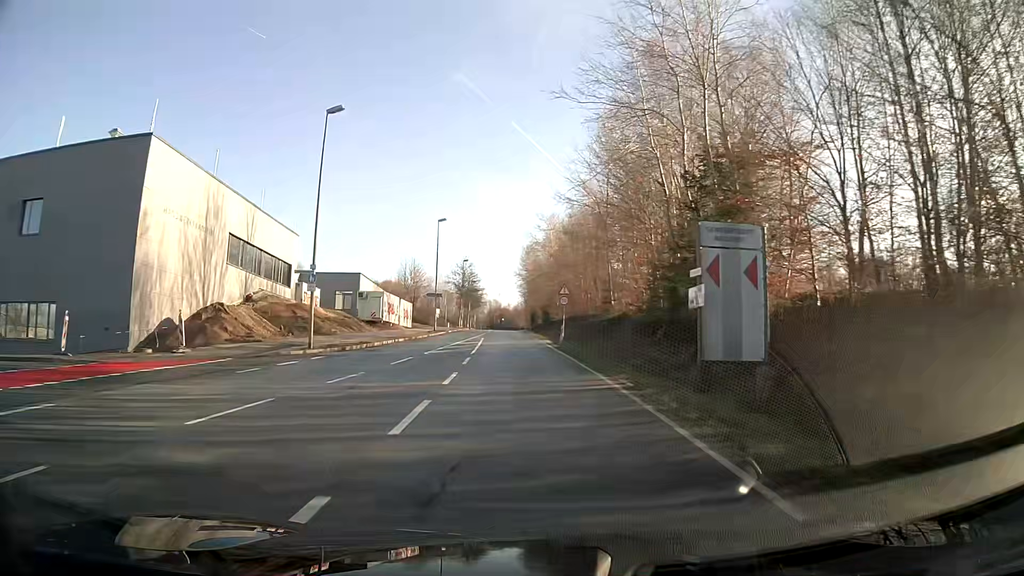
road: secondary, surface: asphalt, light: Day
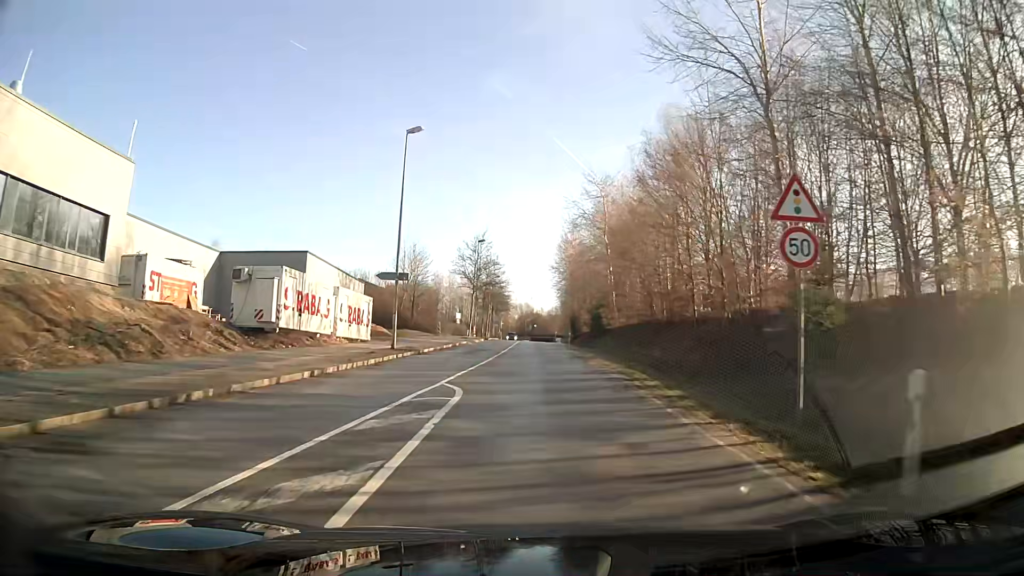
(-0.9, +31.6) m; -2°
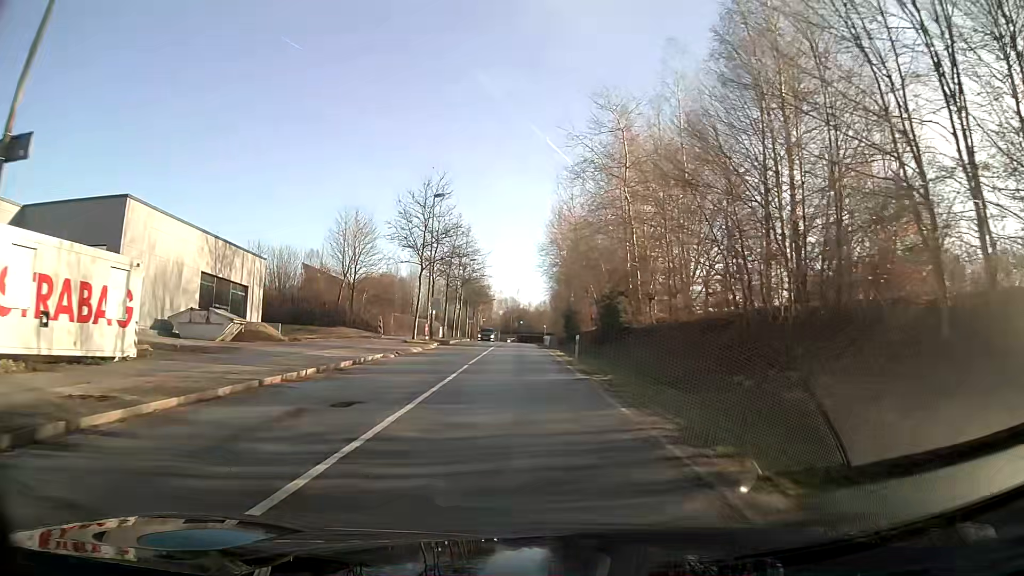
(+0.2, +23.9) m; 0°
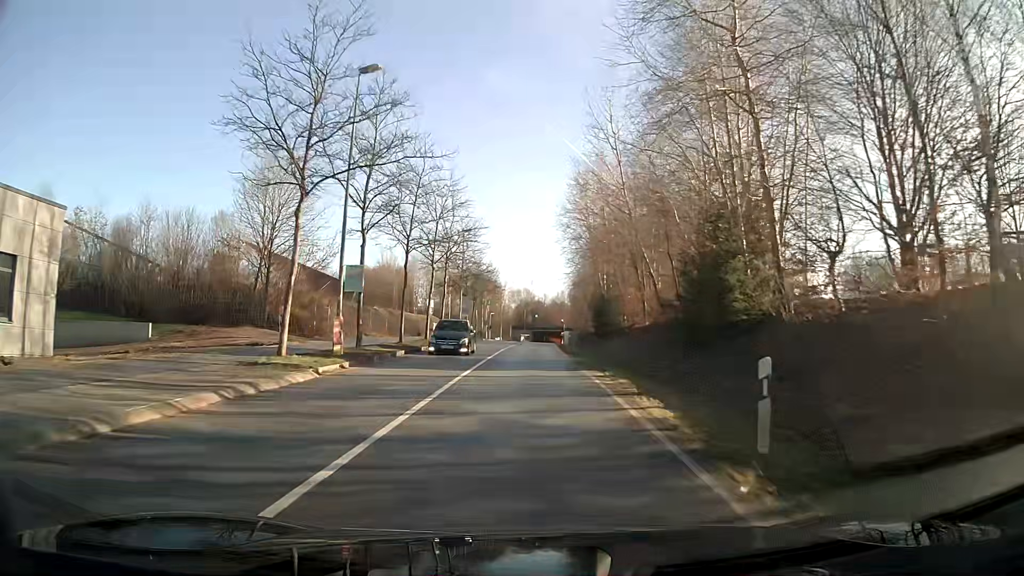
(-0.3, +24.3) m; -1°
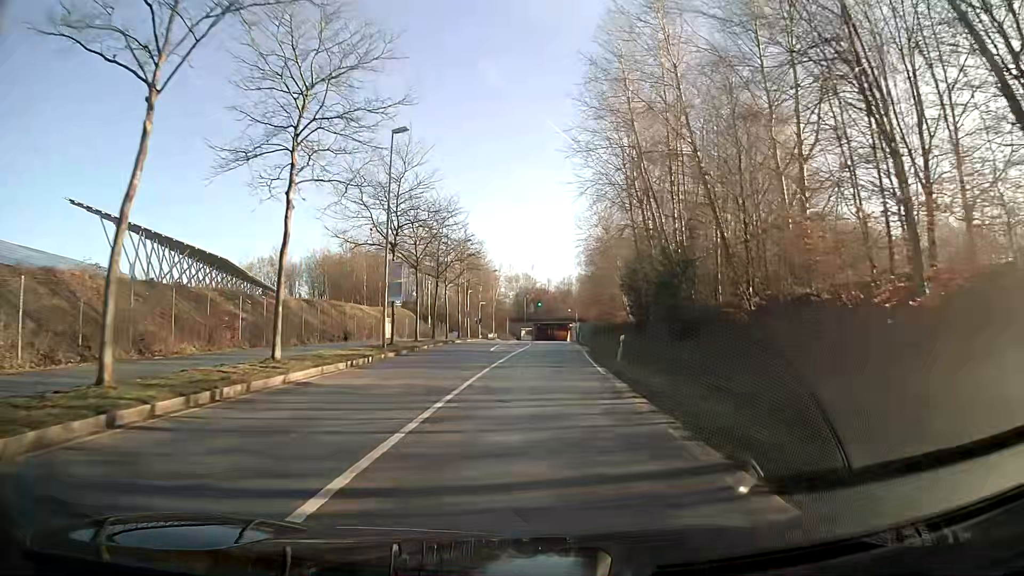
(+0.1, +32.5) m; 0°
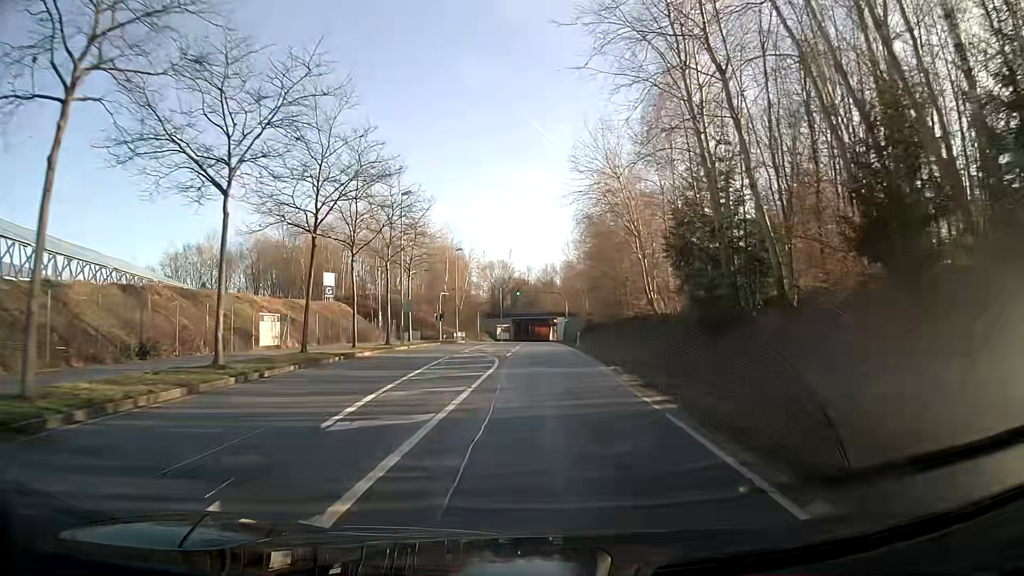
(+0.3, +24.8) m; +2°
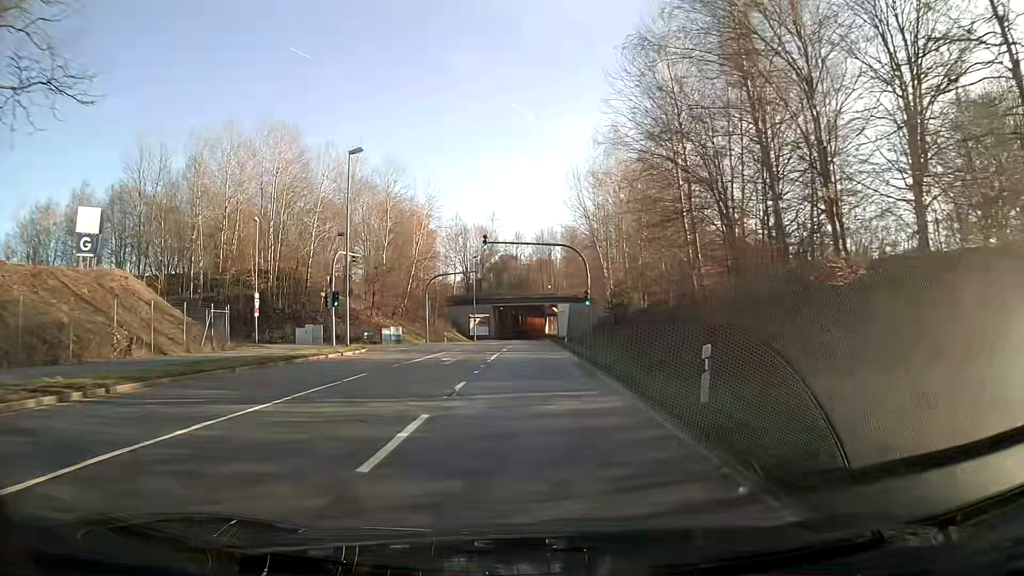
(+0.6, +41.7) m; 0°
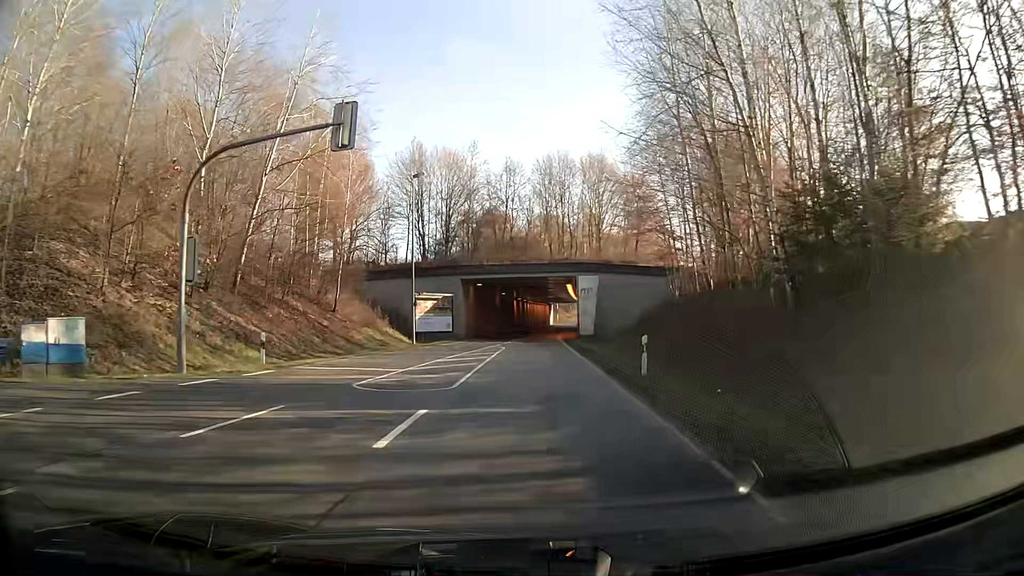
(+0.1, +41.8) m; 0°
